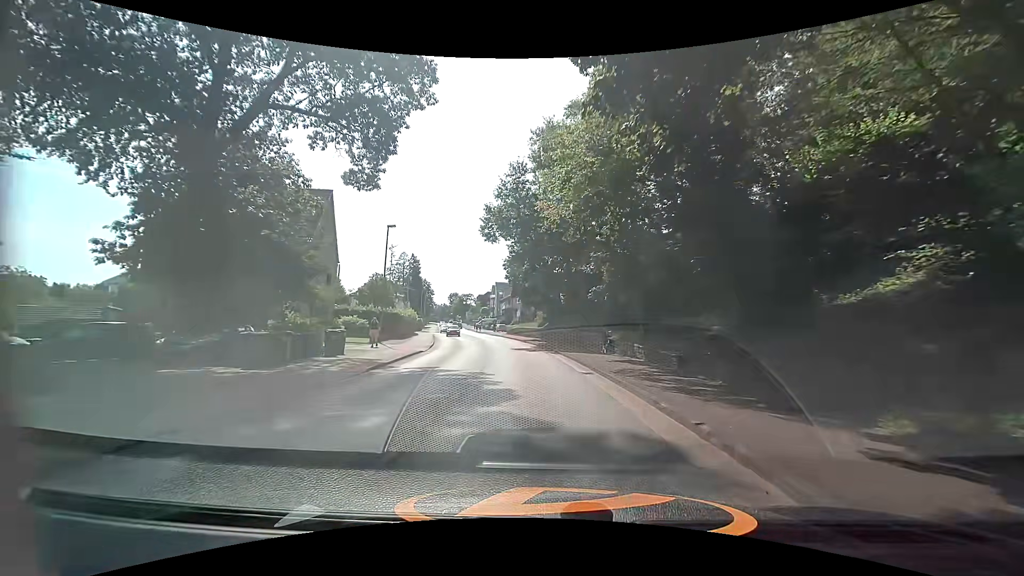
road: secondary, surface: asphalt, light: Day
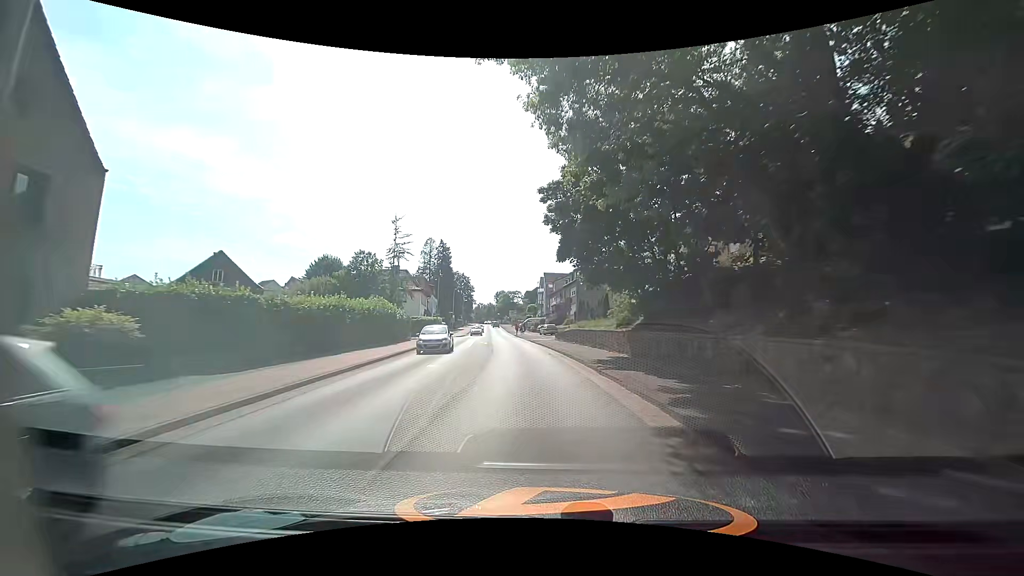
(-1.1, +27.8) m; -5°
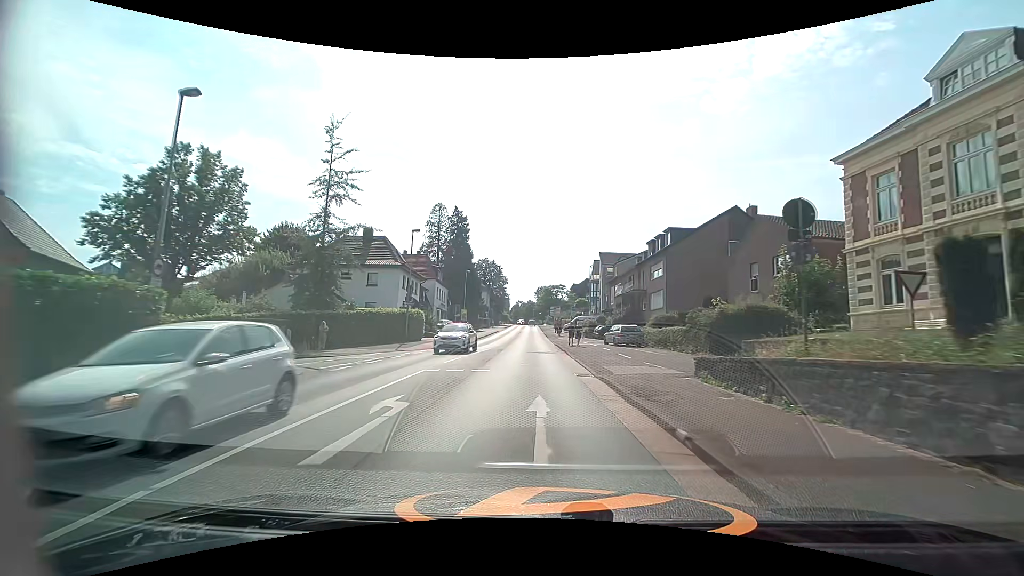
(-2.1, +33.2) m; -6°
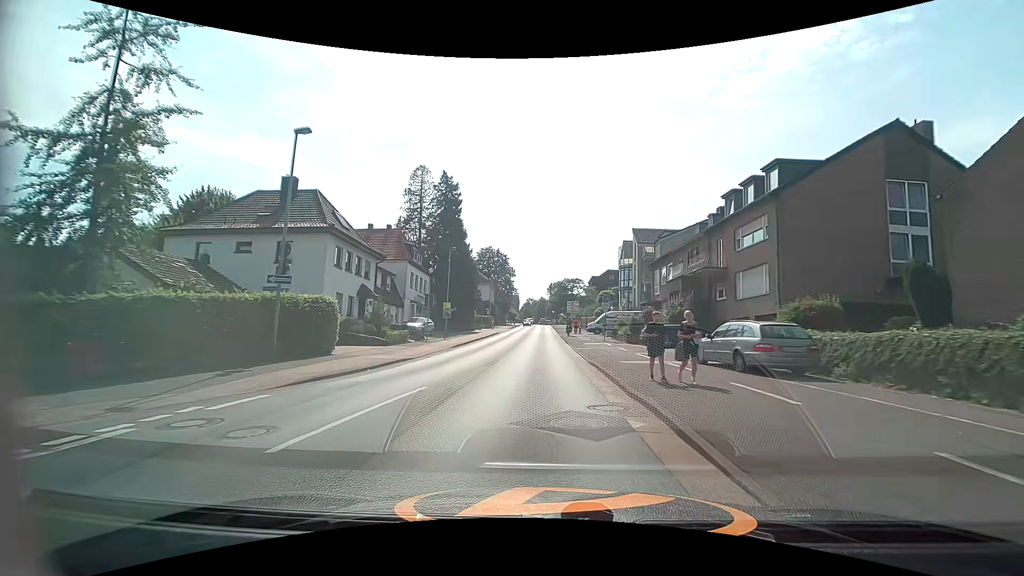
(-0.3, +19.4) m; -2°
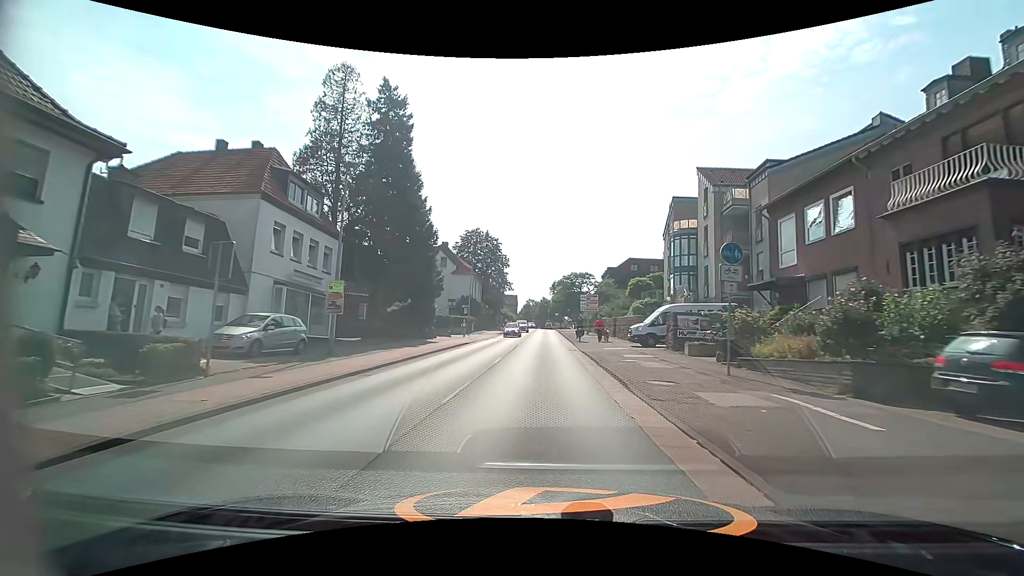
(0.0, +25.2) m; 0°
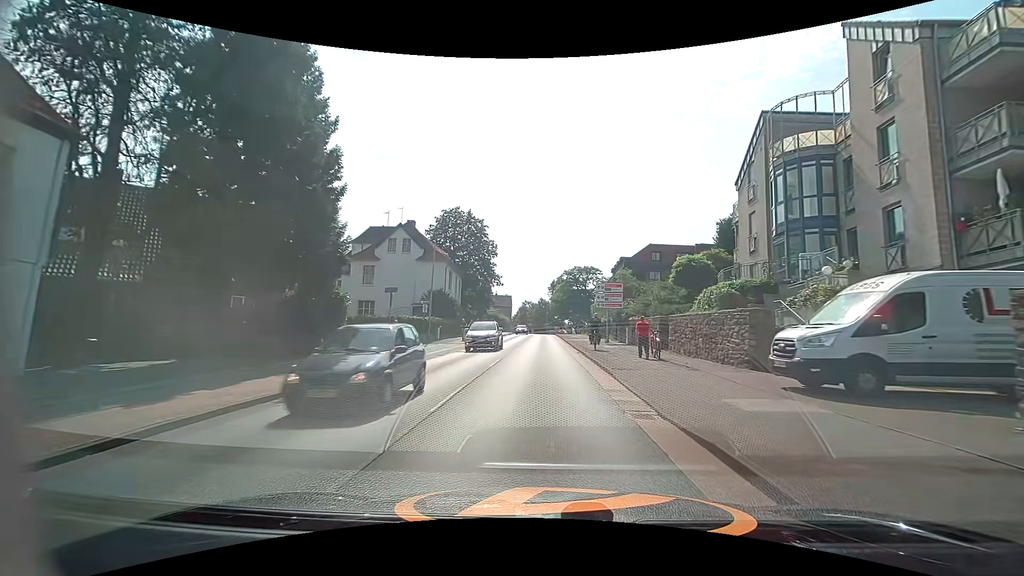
(0.0, +18.3) m; 0°
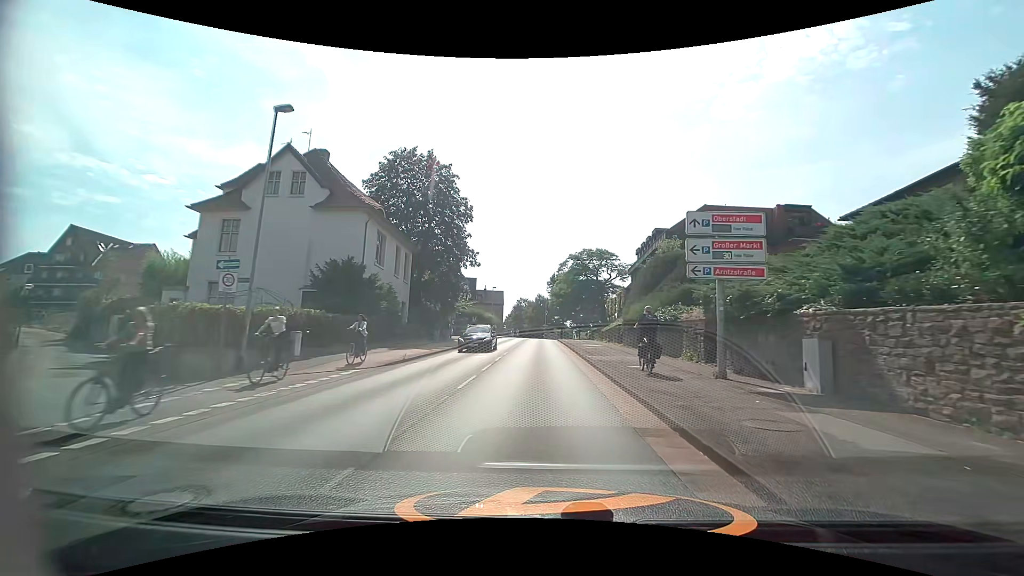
(0.0, +23.4) m; 0°
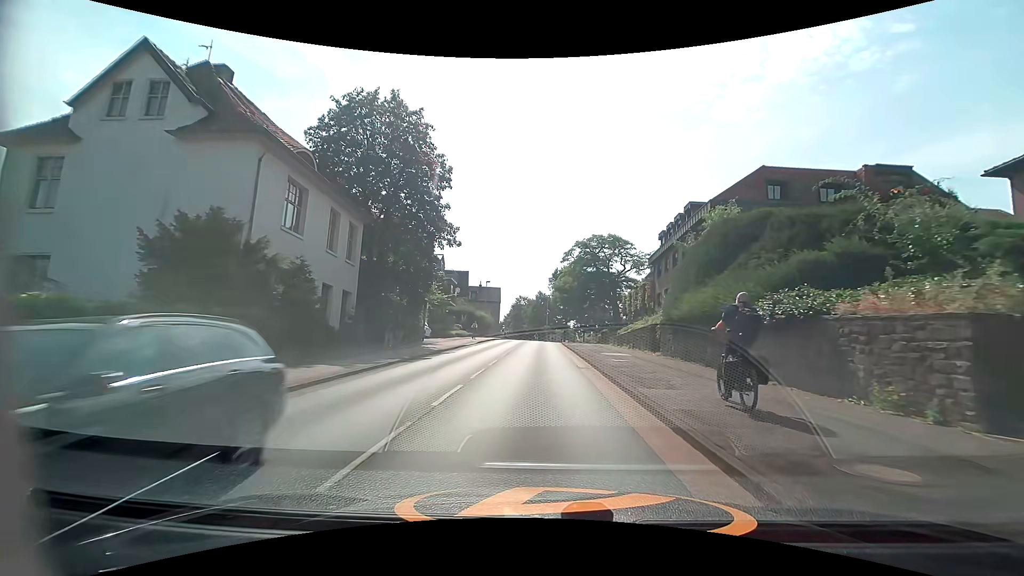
(0.0, +11.3) m; 0°
